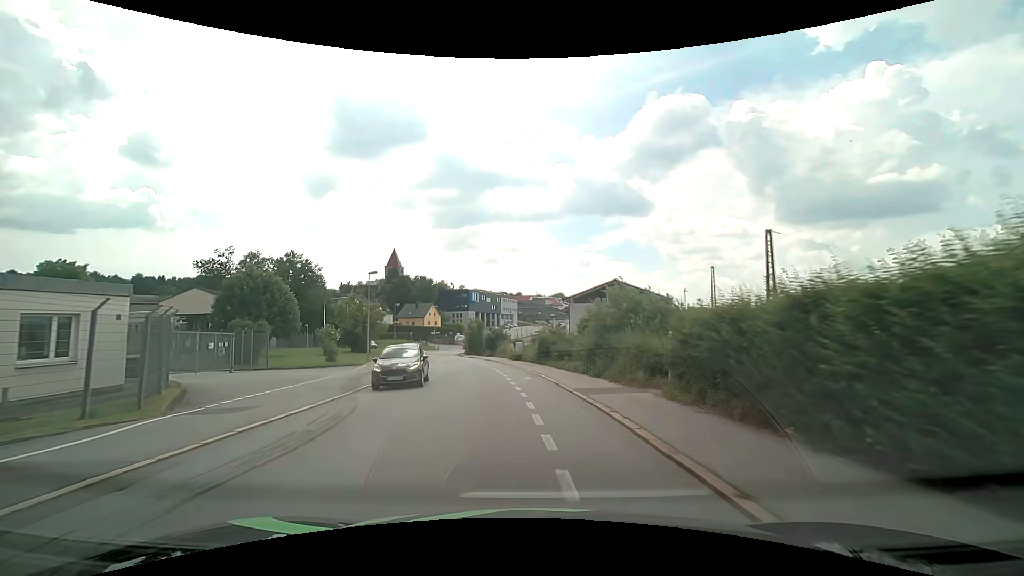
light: Day
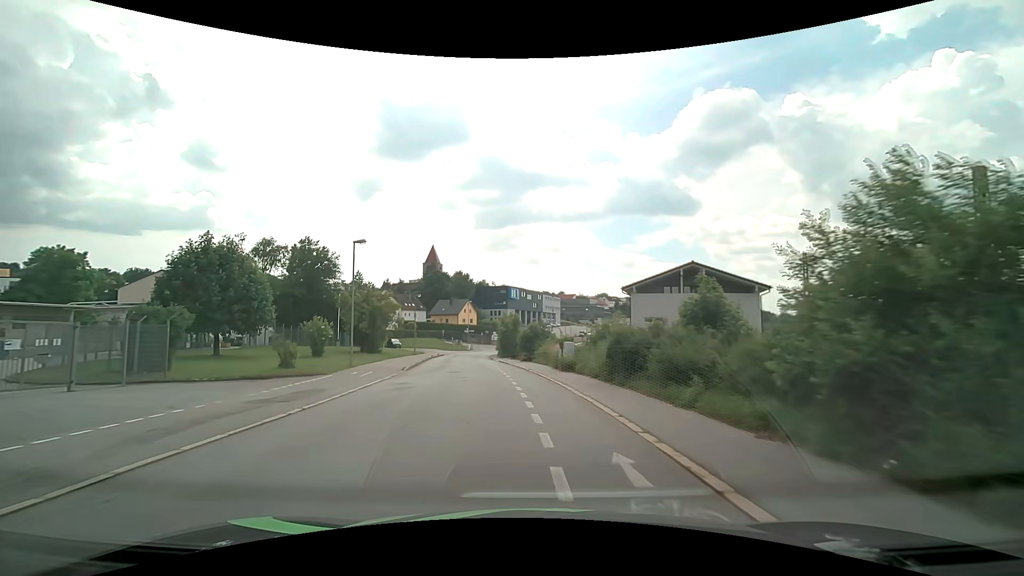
(-0.6, +14.2) m; -5°
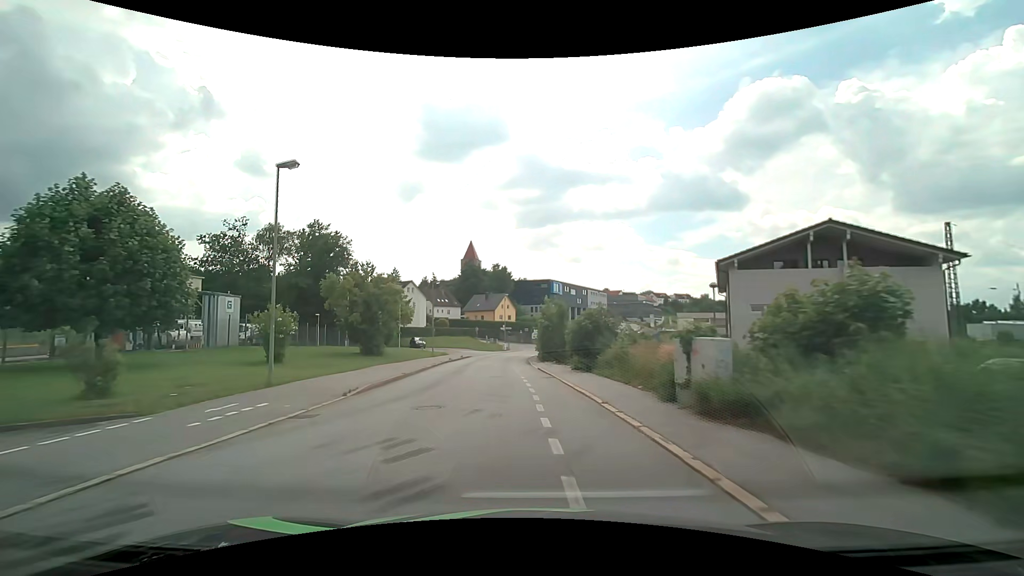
(-0.6, +14.7) m; -5°
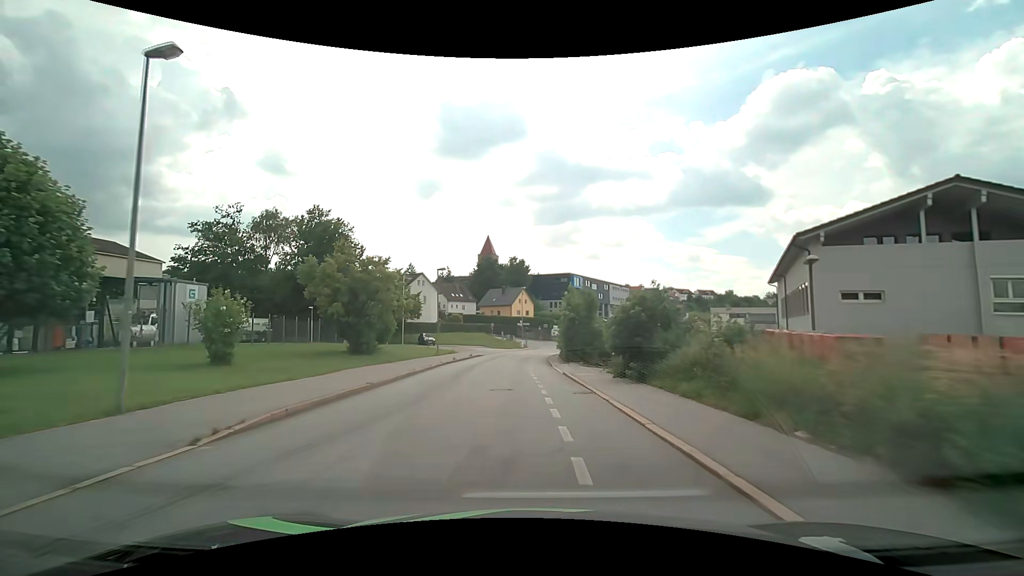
(-0.2, +7.4) m; -2°
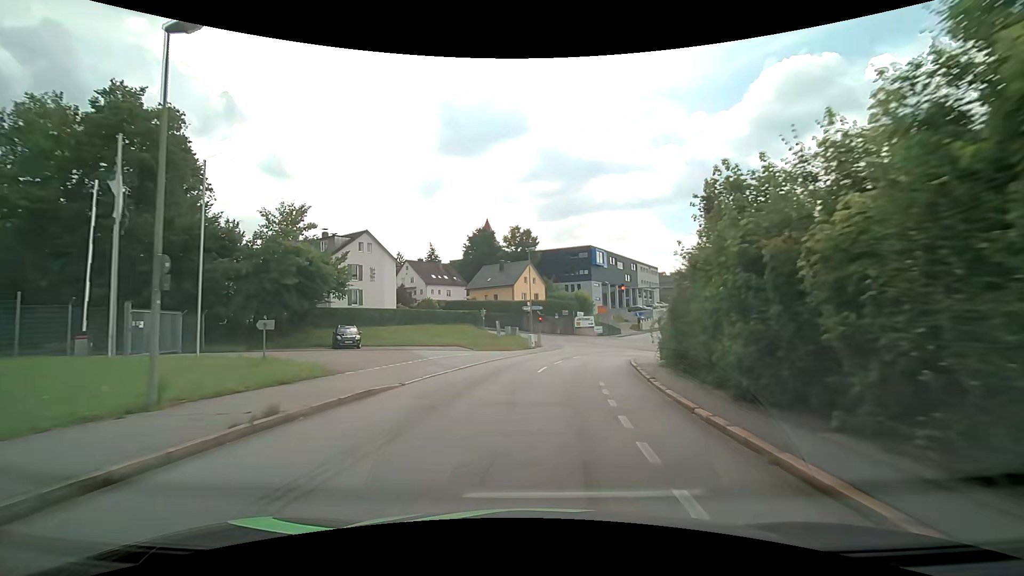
(-1.0, +35.7) m; -1°
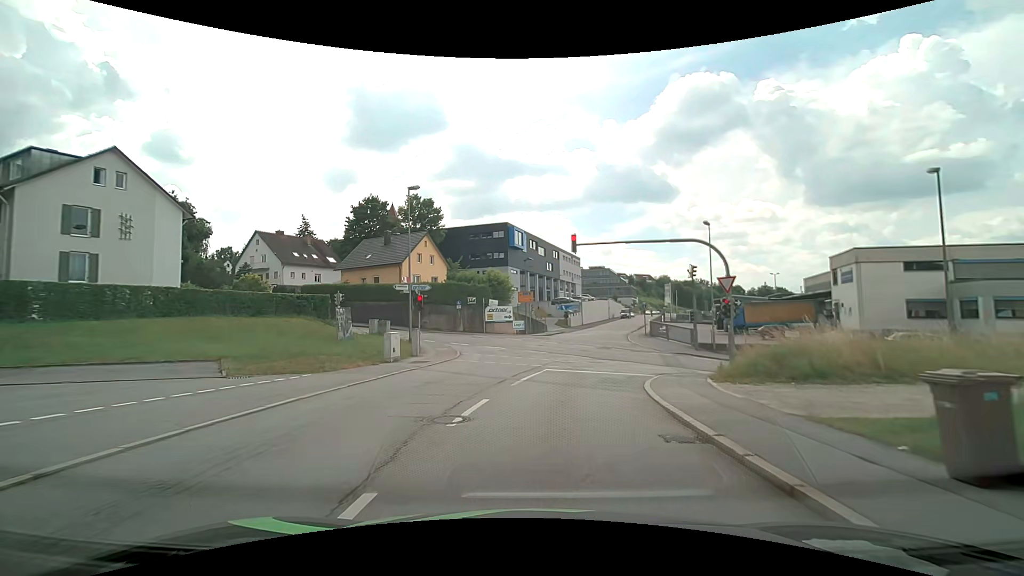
(+1.9, +21.9) m; +10°
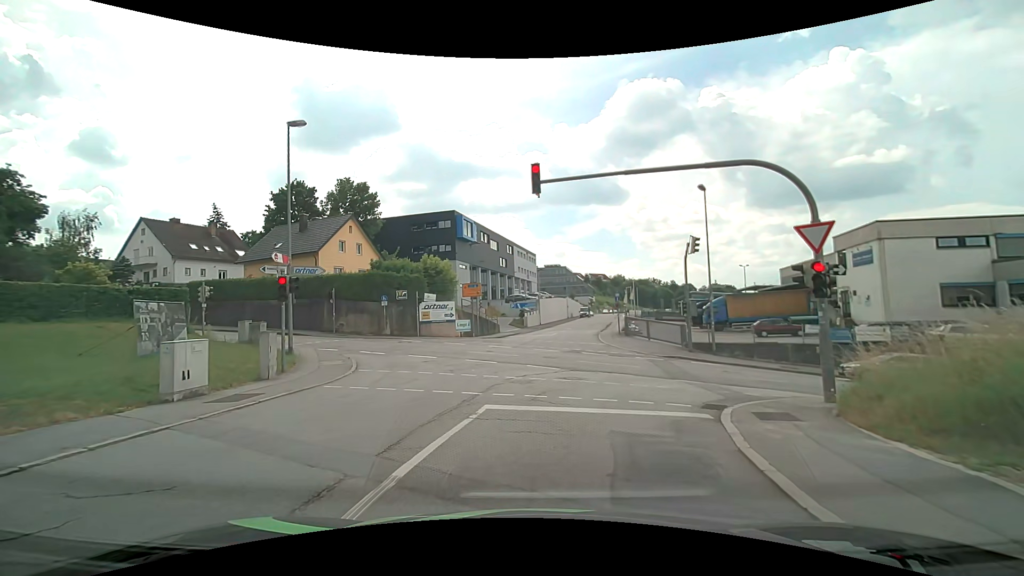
(+0.5, +9.7) m; +6°
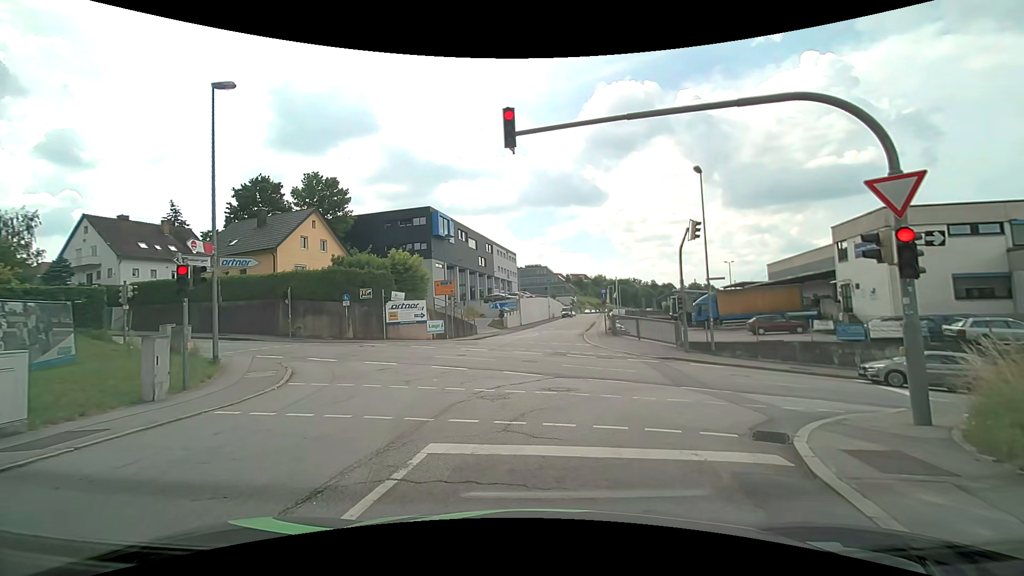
(+0.1, +3.3) m; +1°
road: residential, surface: asphalt
(0, +10) (+1, +20) (+1, +30) (+2, +40) (+3, +50) (+5, +60) (+6, +70) (+8, +79) (+10, +89) (+11, +99) m
